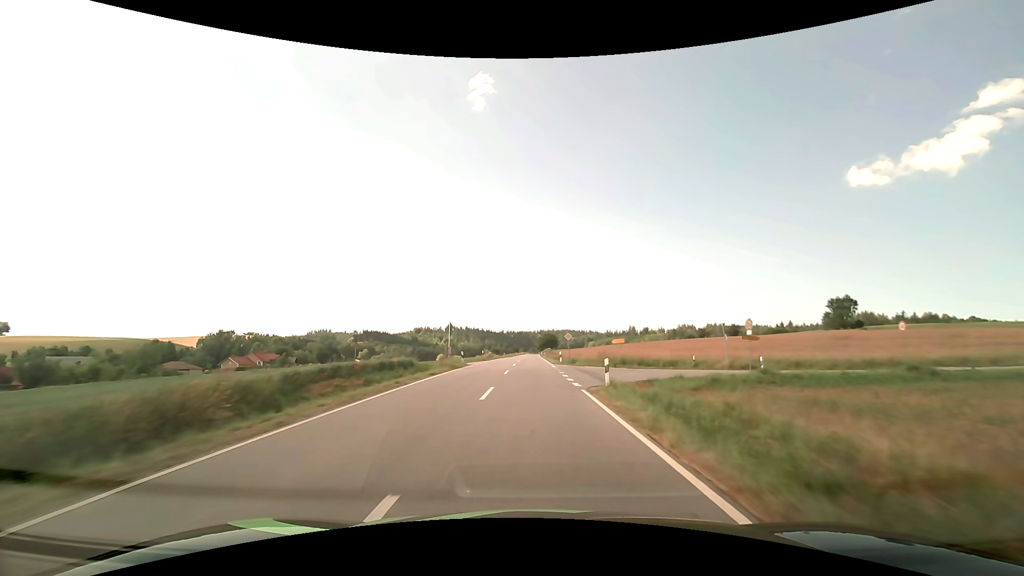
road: secondary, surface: asphalt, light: Day
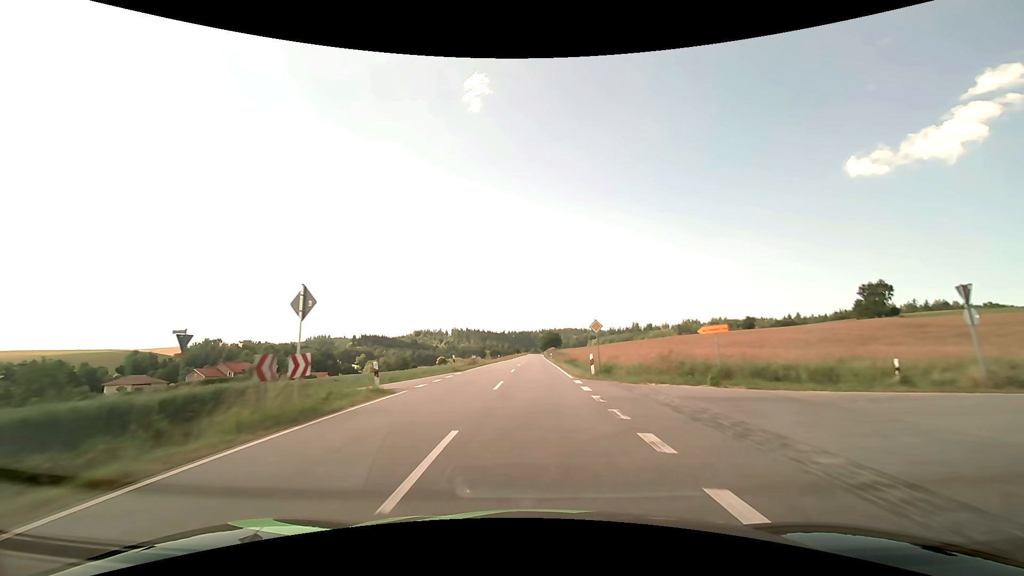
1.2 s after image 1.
(0.0, +20.6) m; 0°
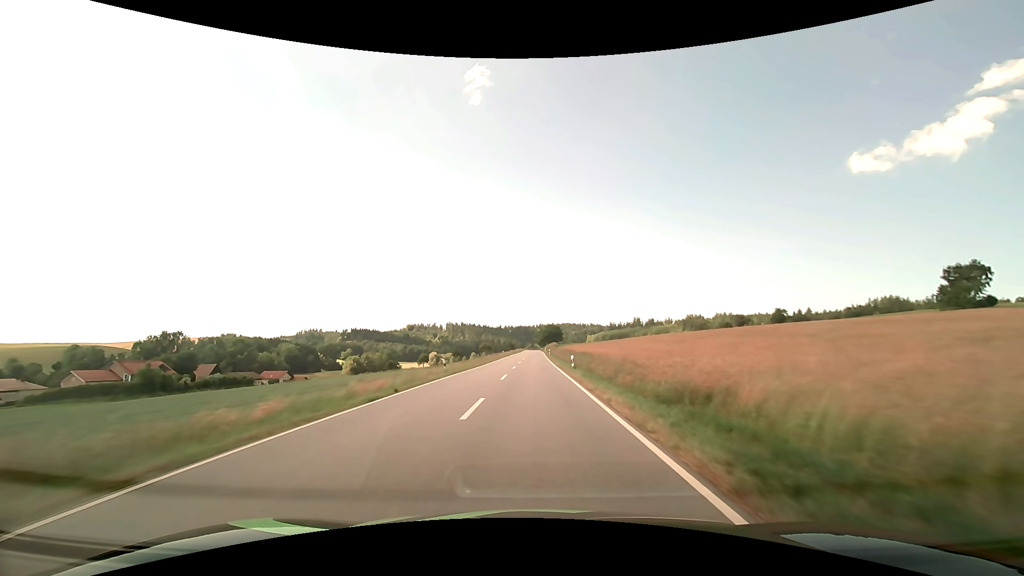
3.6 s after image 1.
(+0.2, +42.9) m; 0°
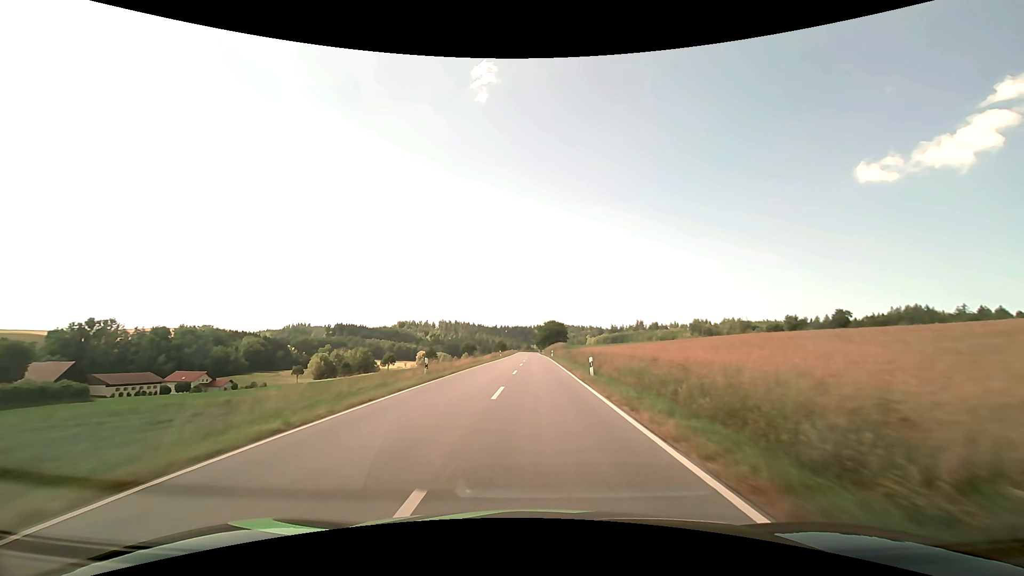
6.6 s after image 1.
(0.0, +57.1) m; 0°
(0, +10) (0, +20) (0, +30) (0, +40) (0, +50) (0, +60) (0, +70) (+1, +80) (+1, +90) (+1, +100) m
